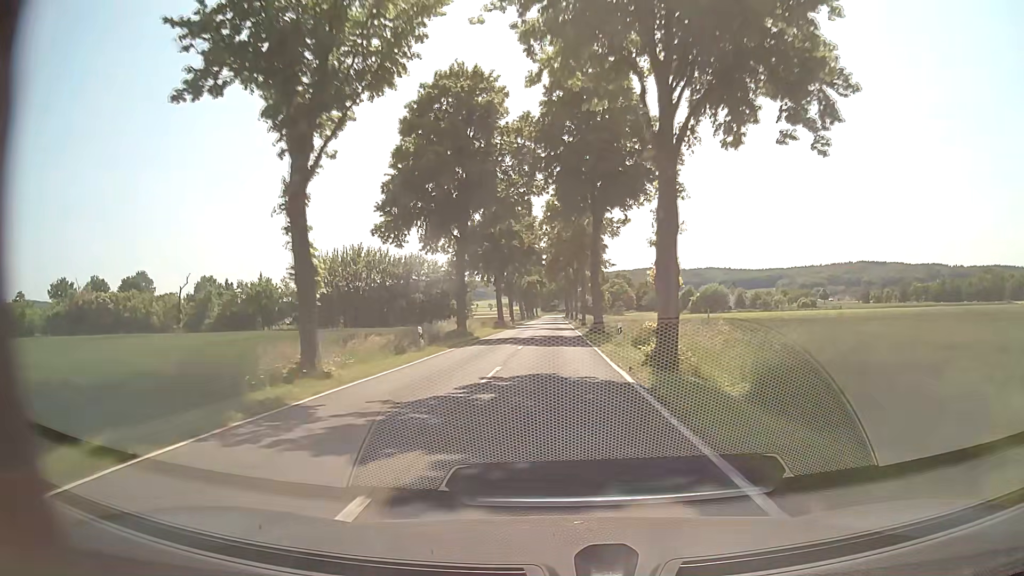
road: tertiary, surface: asphalt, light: Day
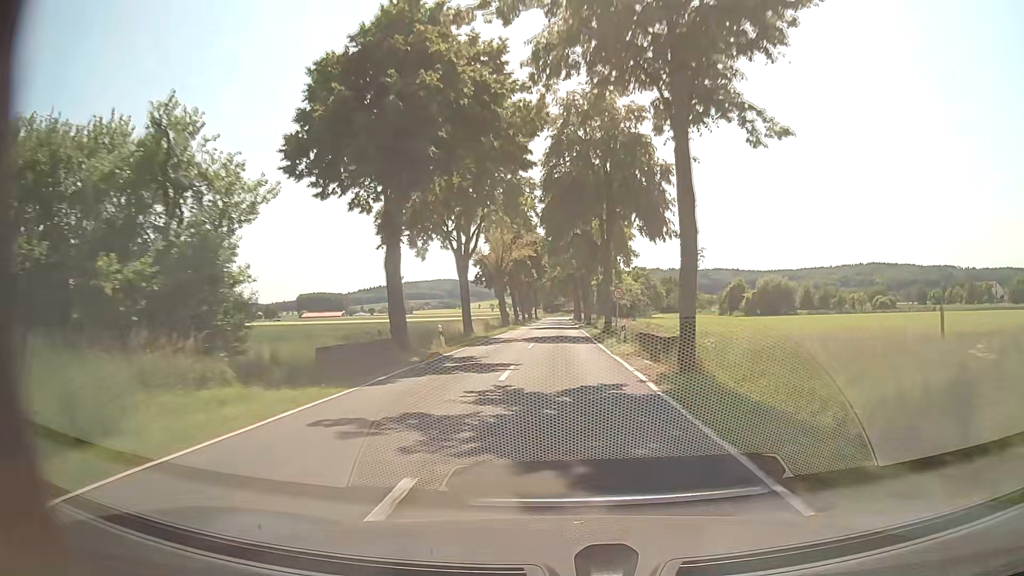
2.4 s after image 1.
(-0.3, +47.4) m; 0°
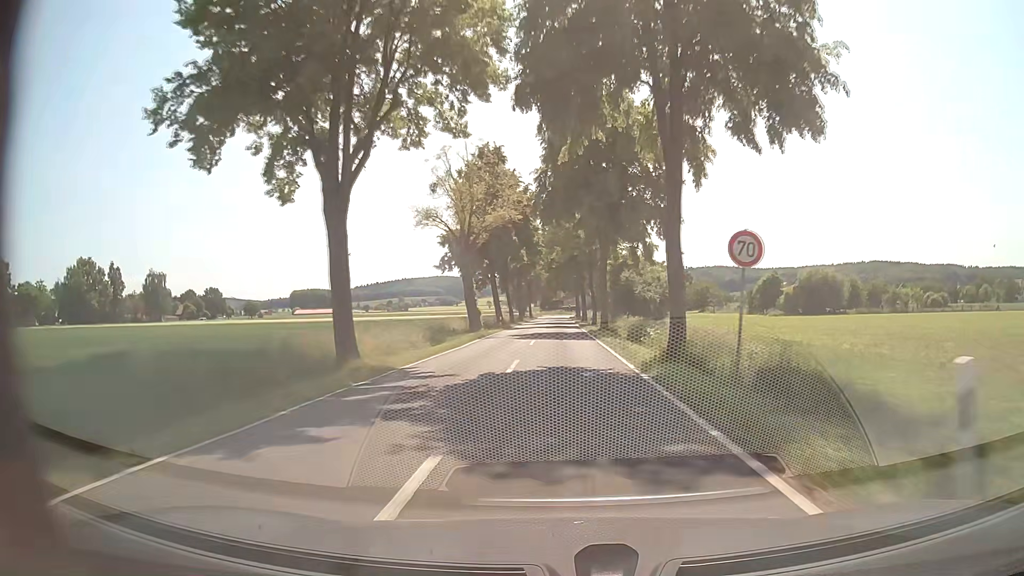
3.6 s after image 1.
(-0.1, +23.7) m; 0°
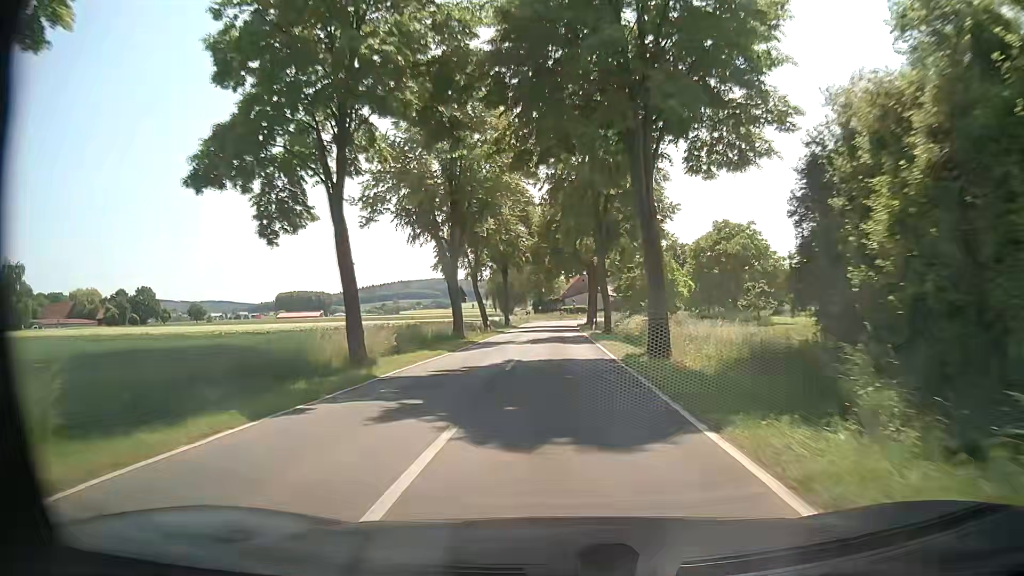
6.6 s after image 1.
(-0.3, +59.1) m; -1°
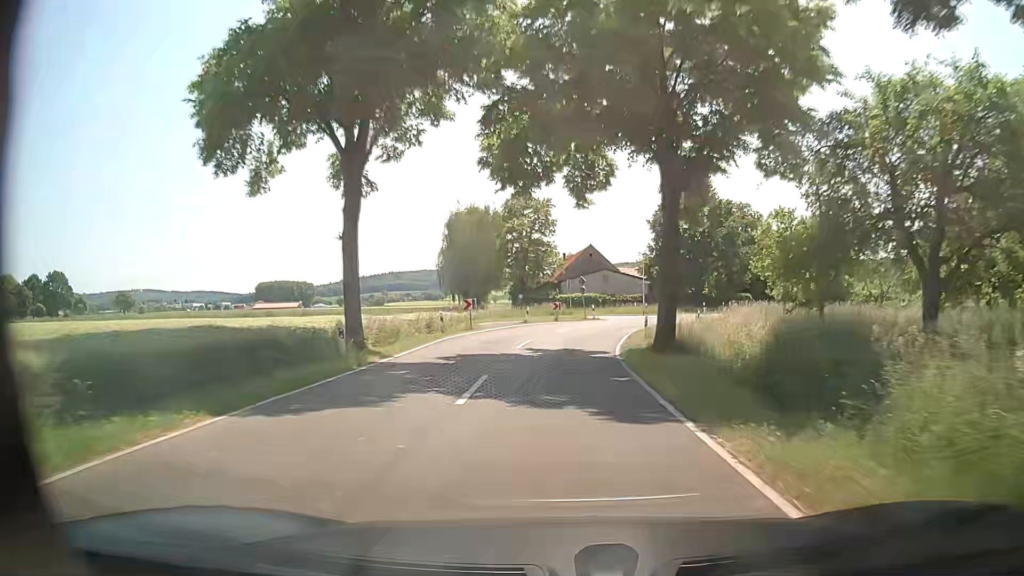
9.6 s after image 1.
(+0.3, +54.6) m; +1°
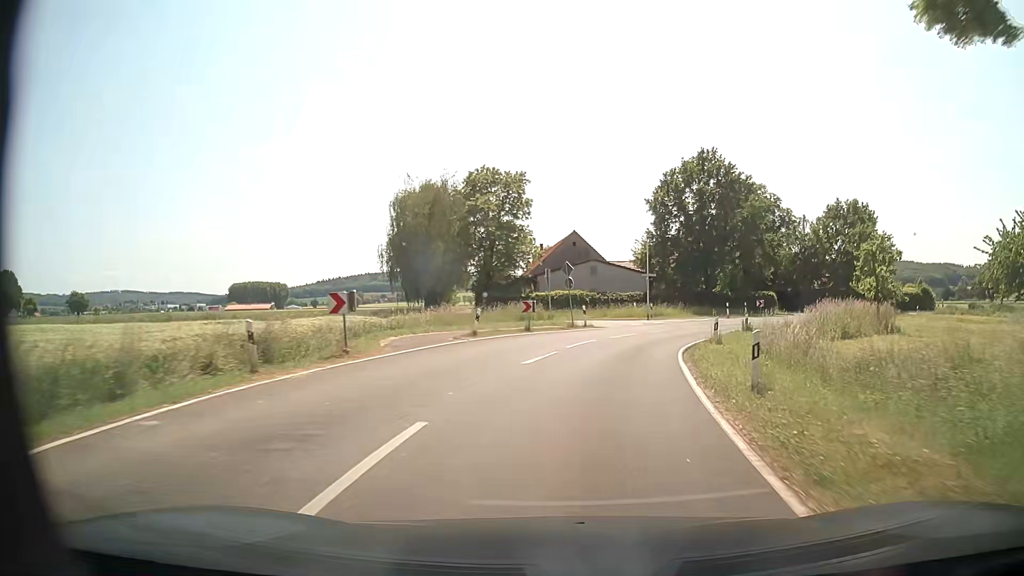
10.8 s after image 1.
(+0.2, +17.8) m; +1°
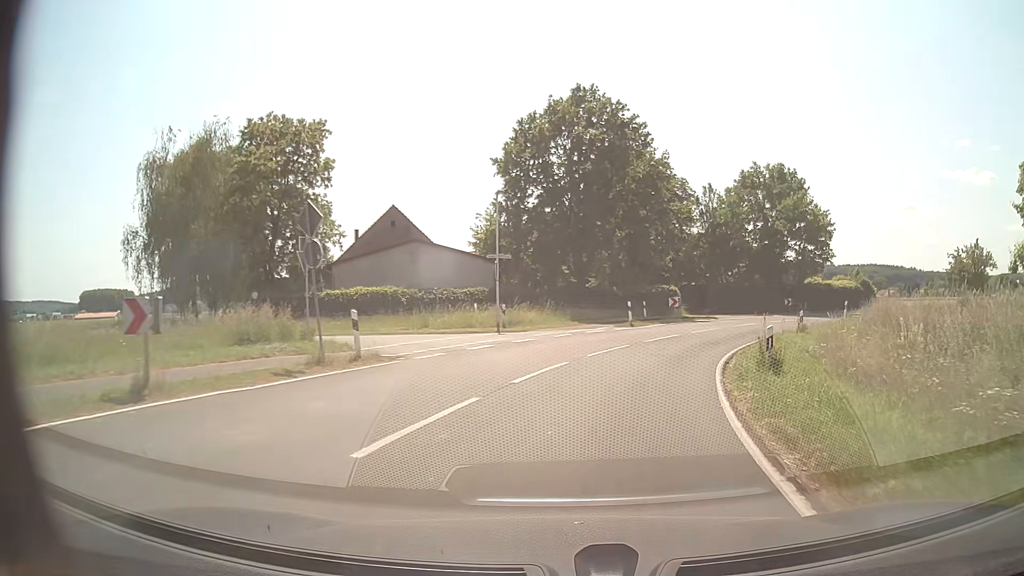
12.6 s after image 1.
(+2.1, +20.7) m; +14°
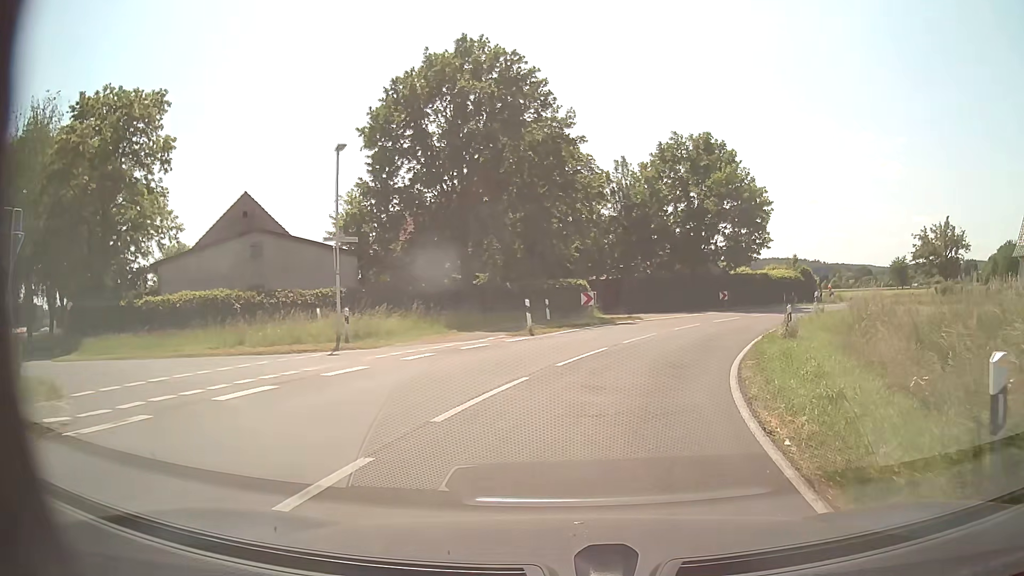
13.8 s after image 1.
(+0.7, +9.3) m; +9°
(0, +10) (-6, +17) (-16, +18) (-26, +16) (-35, +11) (-43, +6) (-51, 0) (-59, -6) (-67, -12) (-75, -18) m
